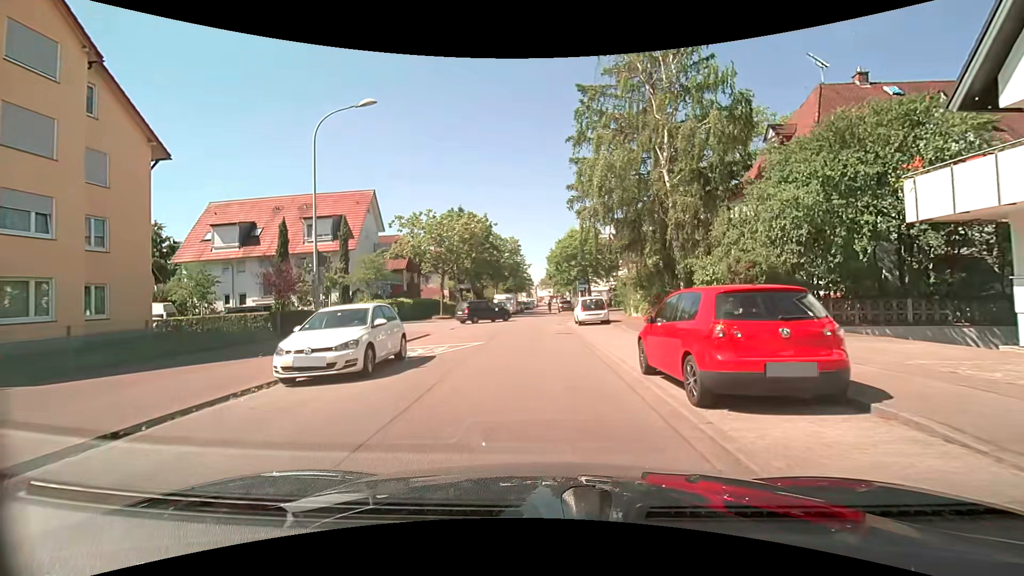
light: Day
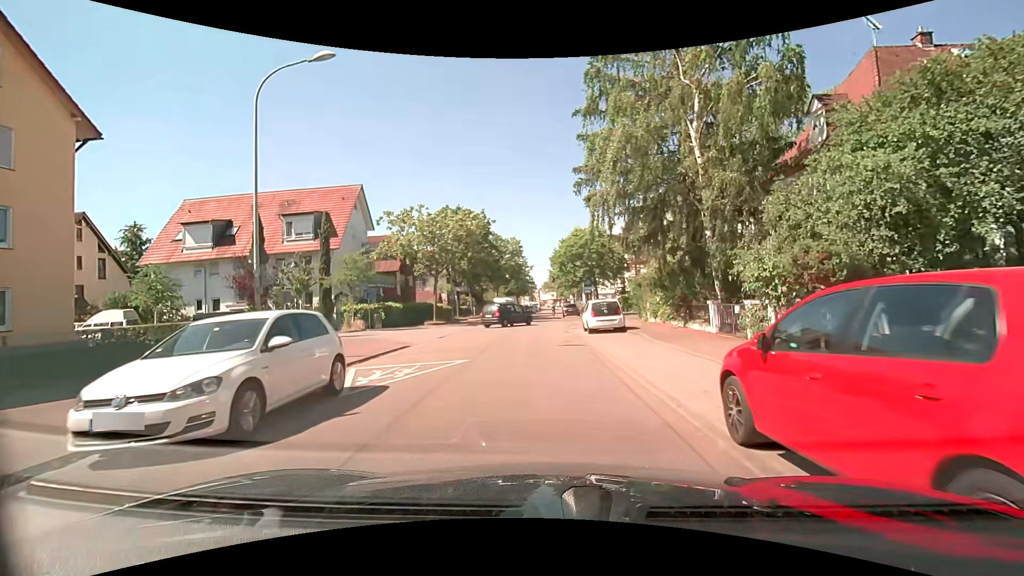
(0.0, +4.1) m; -1°
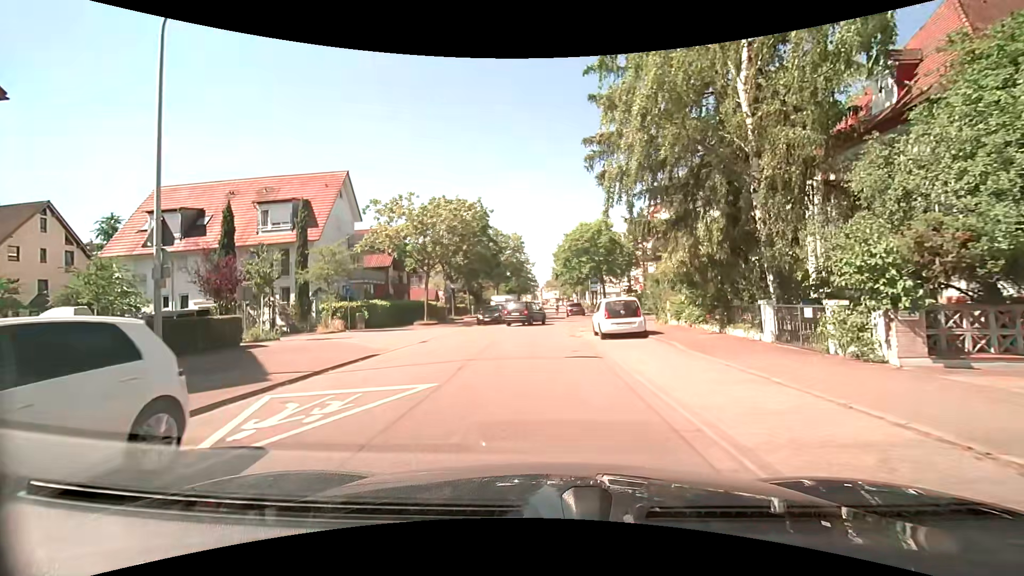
(0.0, +3.9) m; 0°
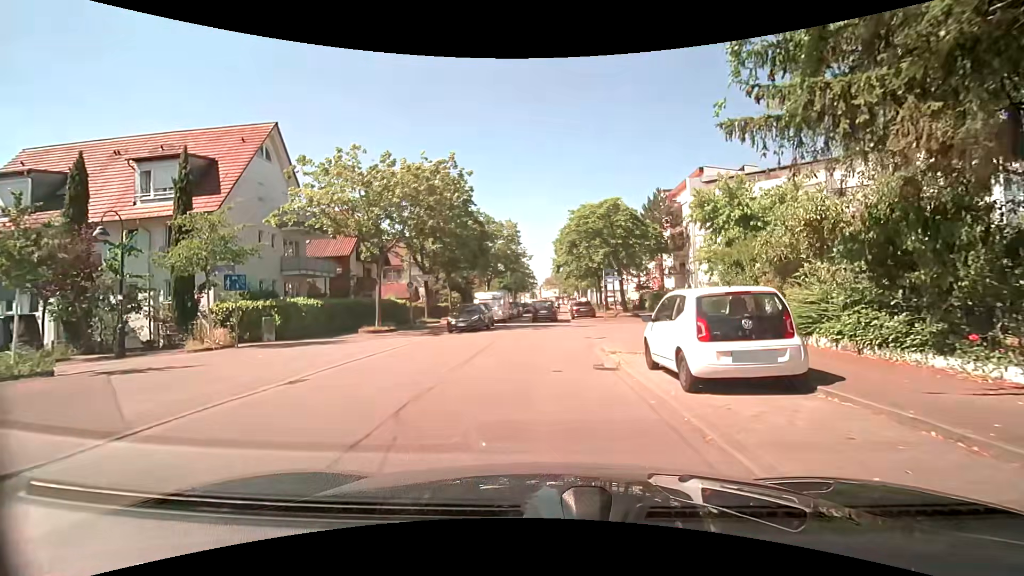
(0.0, +10.7) m; +1°
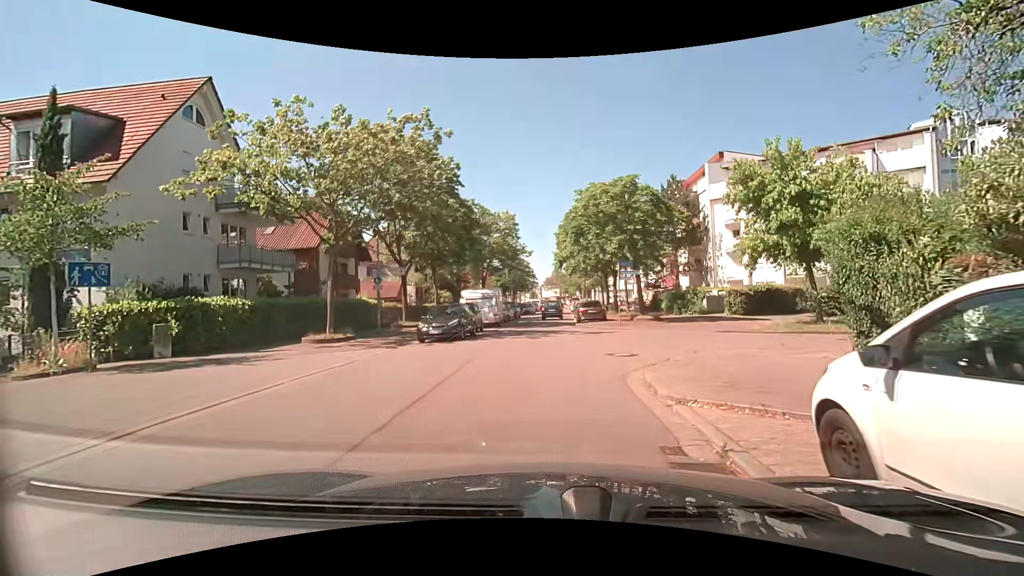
(0.0, +6.1) m; 0°
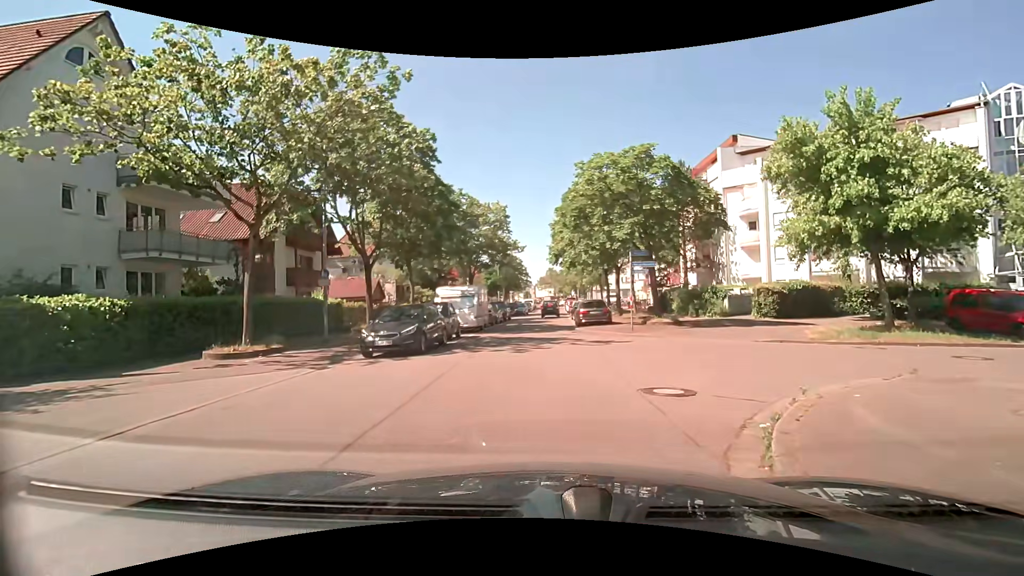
(0.0, +5.3) m; -1°
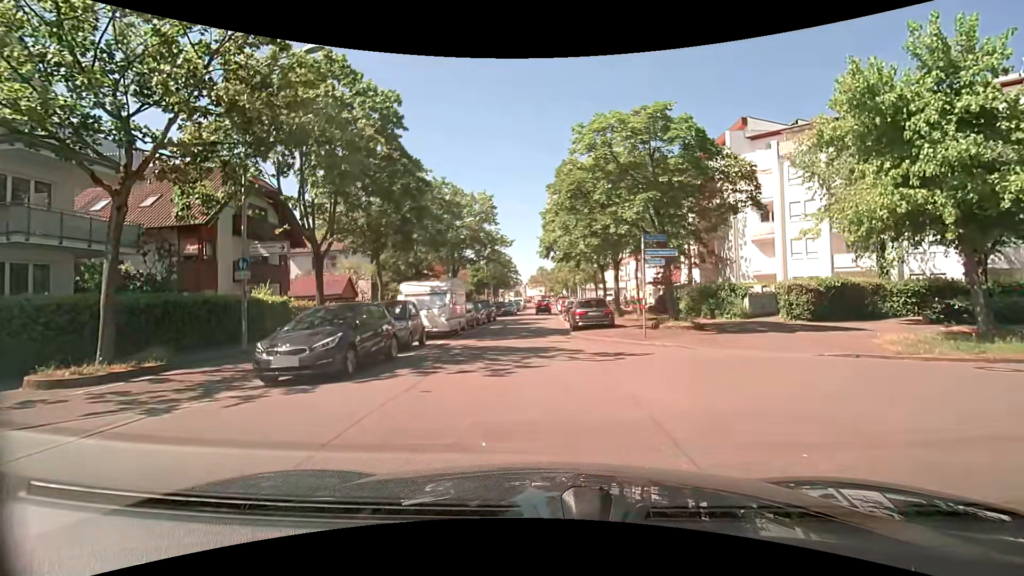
(+0.2, +4.5) m; +2°
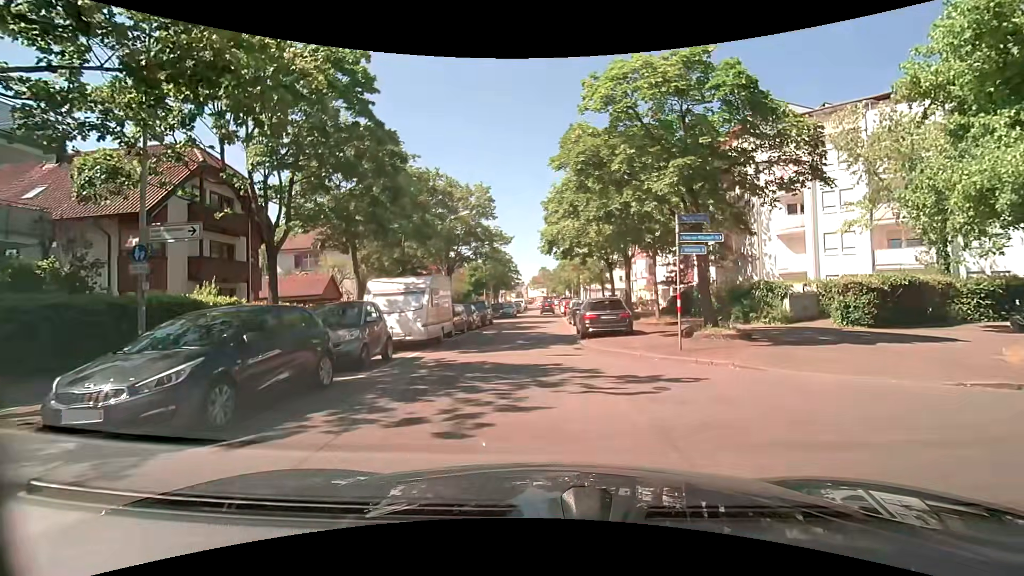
(0.0, +3.9) m; 0°
